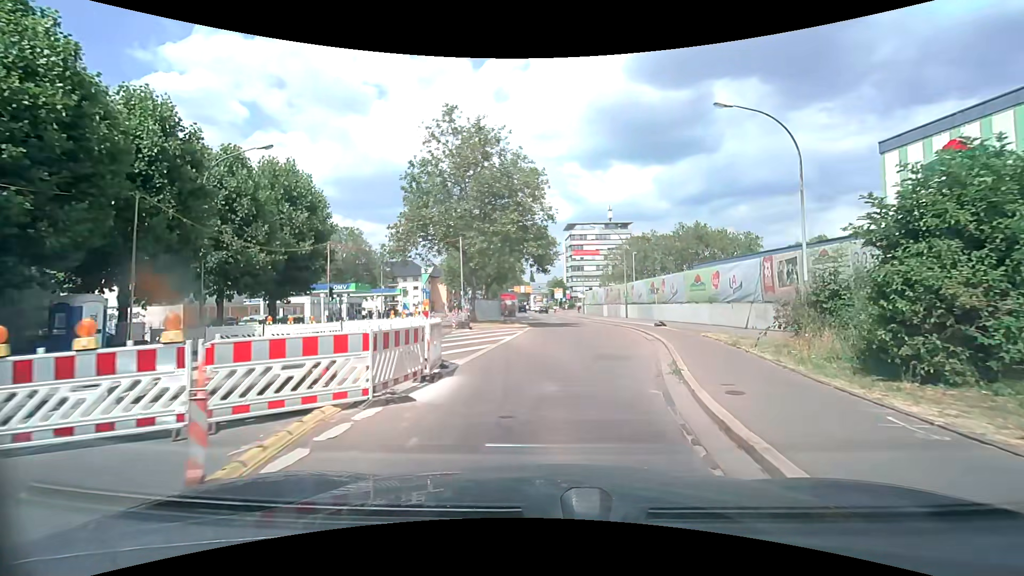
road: secondary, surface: asphalt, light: Day
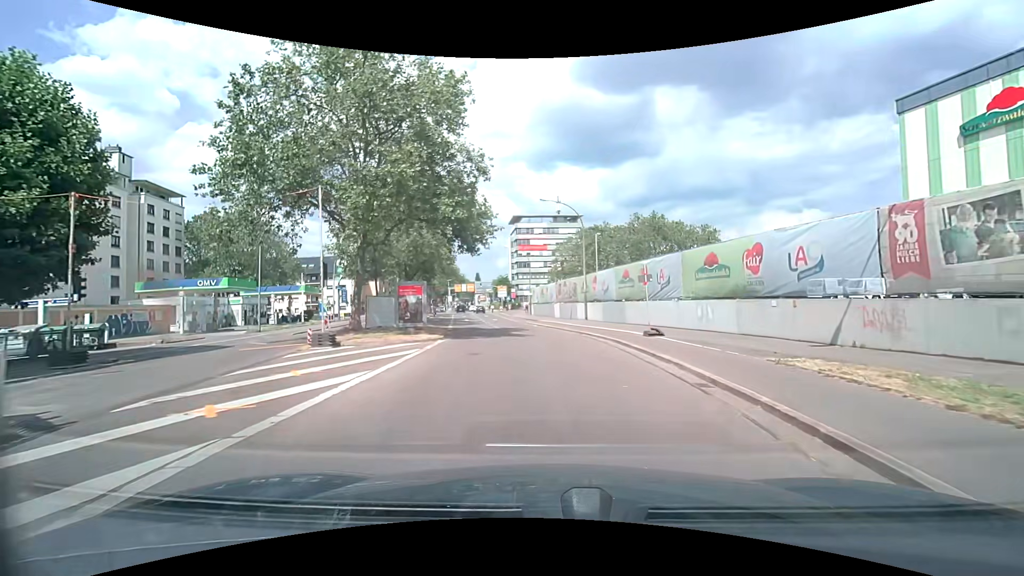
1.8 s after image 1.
(+0.8, +13.5) m; +6°
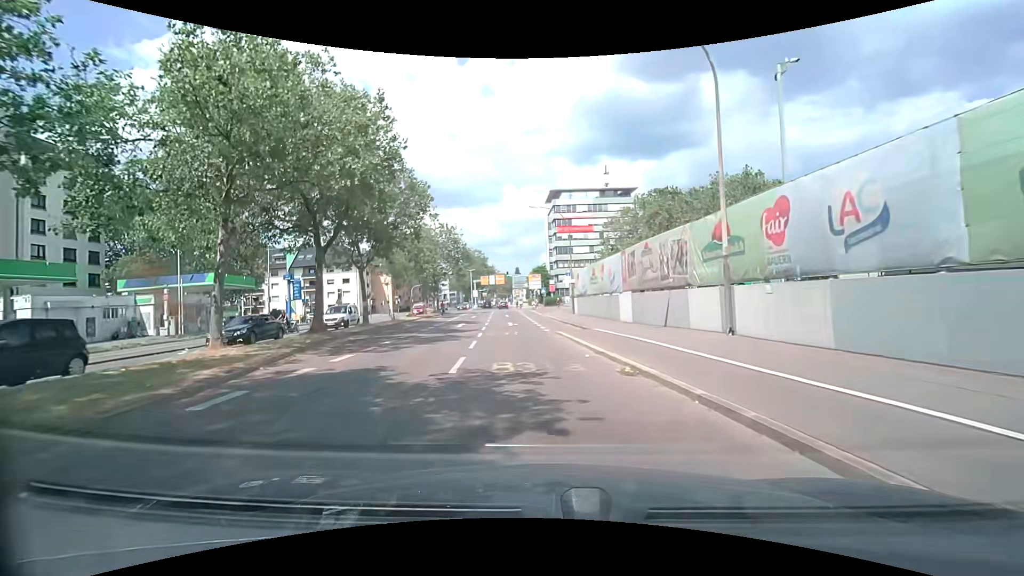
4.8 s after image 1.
(-0.5, +26.0) m; -5°
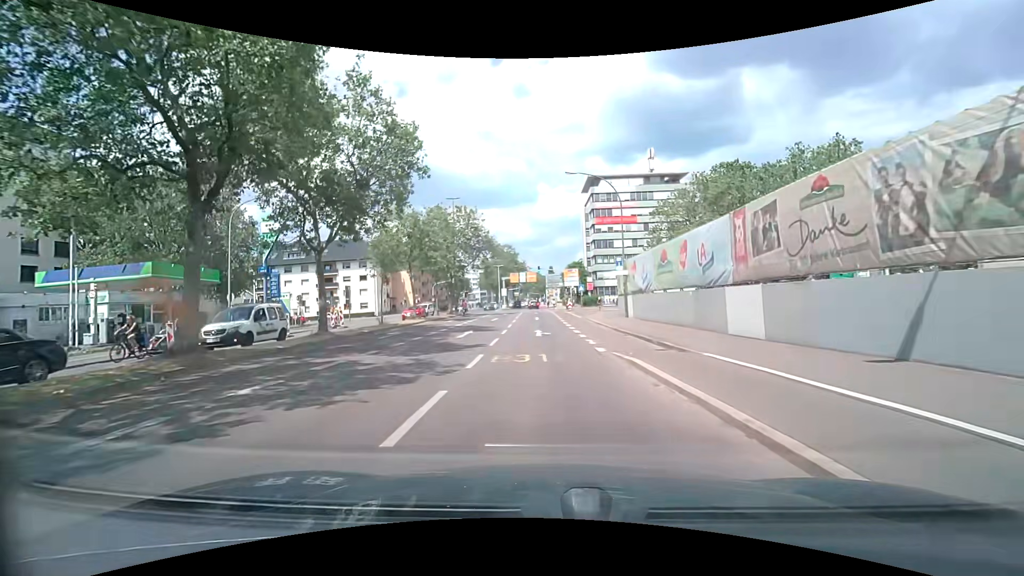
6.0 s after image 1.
(-0.5, +11.3) m; -4°
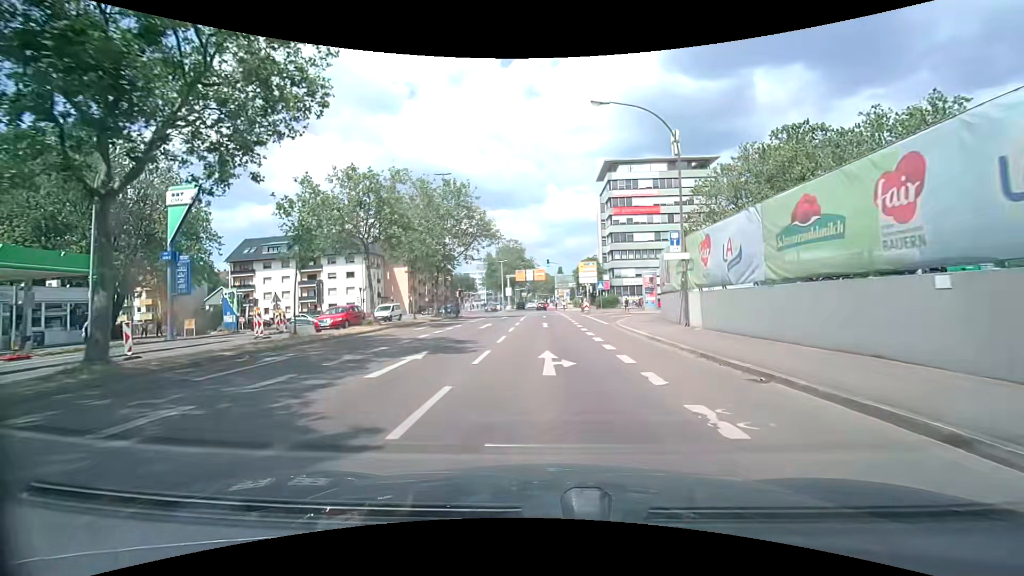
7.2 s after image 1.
(-0.1, +11.8) m; 0°
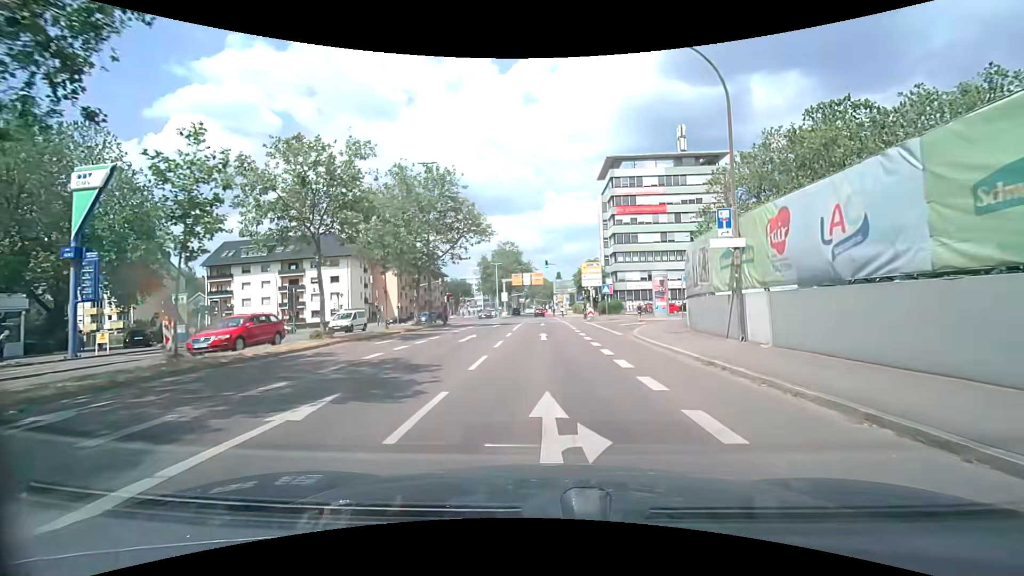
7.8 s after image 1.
(0.0, +6.0) m; 0°
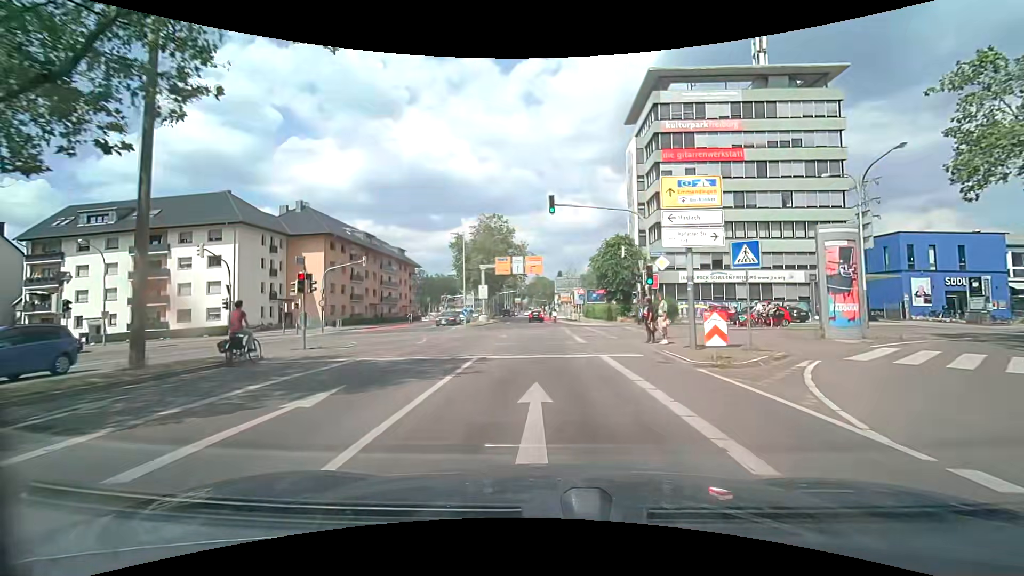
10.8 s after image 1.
(-0.1, +31.1) m; 0°
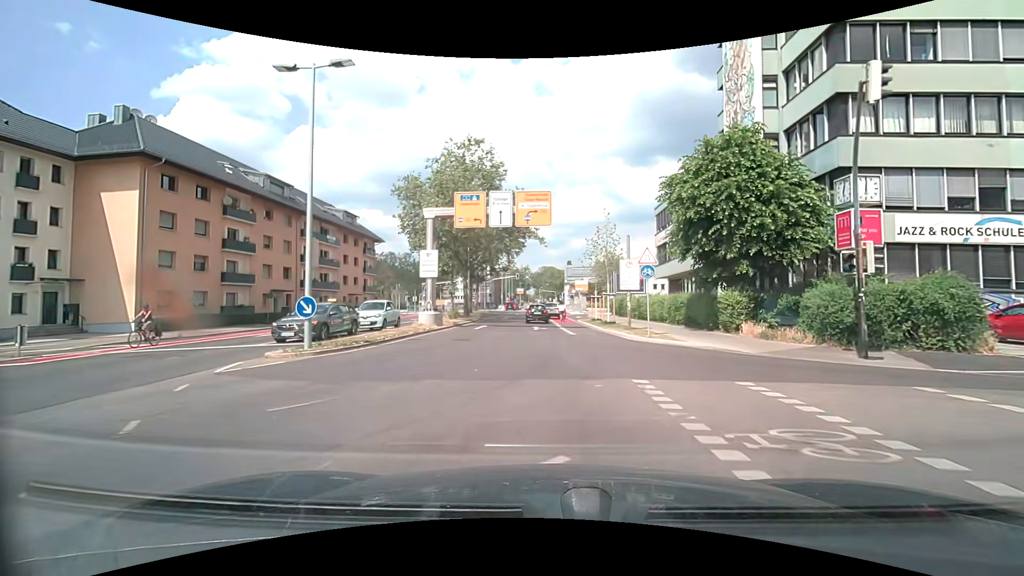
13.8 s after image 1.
(-0.1, +29.7) m; -2°
(0, +10) (0, +20) (0, +30) (0, +40) (0, +50) (0, +60) (0, +70) (0, +80) (0, +90) (+1, +100) m
